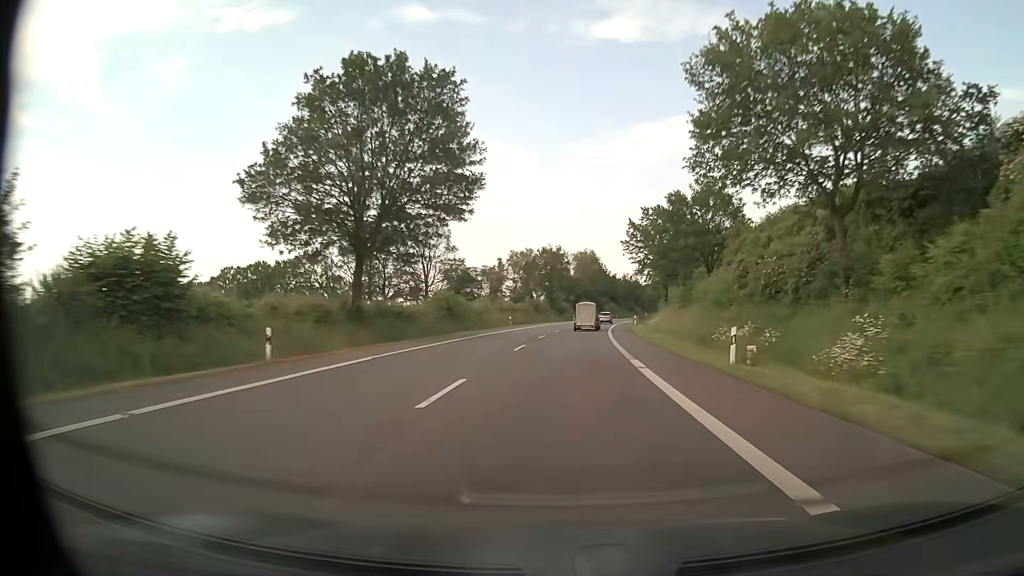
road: primary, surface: asphalt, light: Day
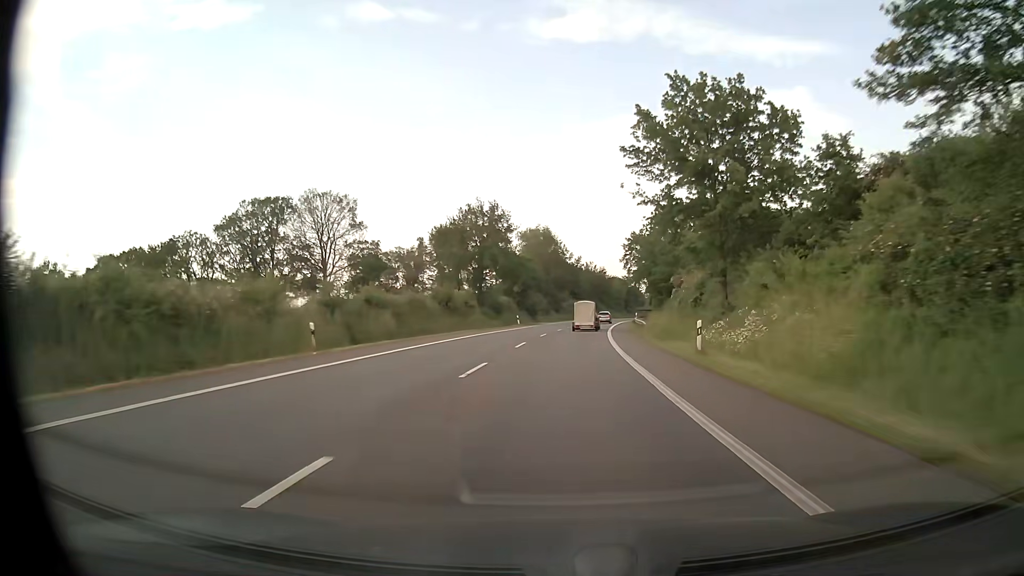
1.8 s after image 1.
(+1.9, +46.3) m; +4°
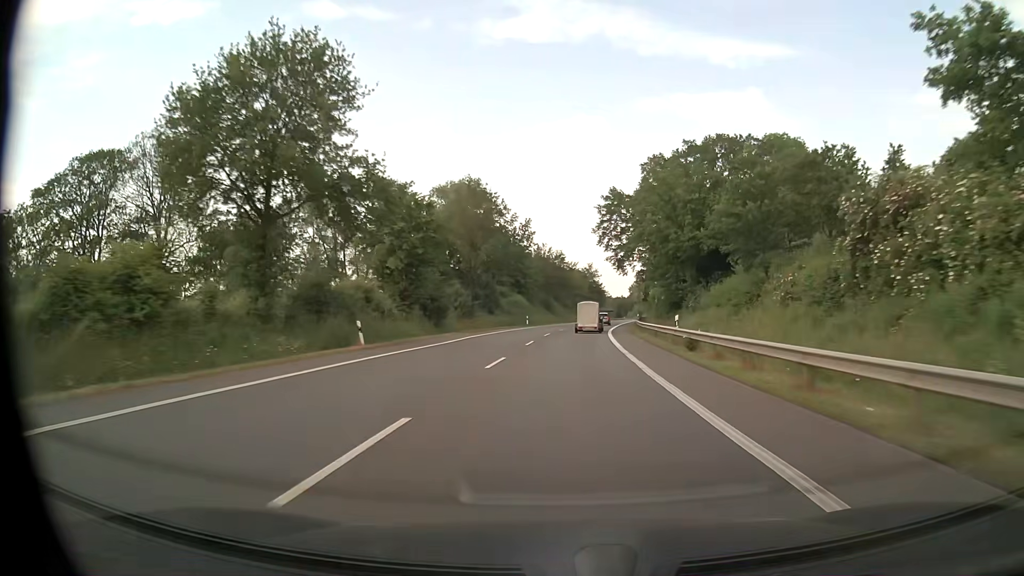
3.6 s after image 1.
(+1.6, +45.6) m; +4°
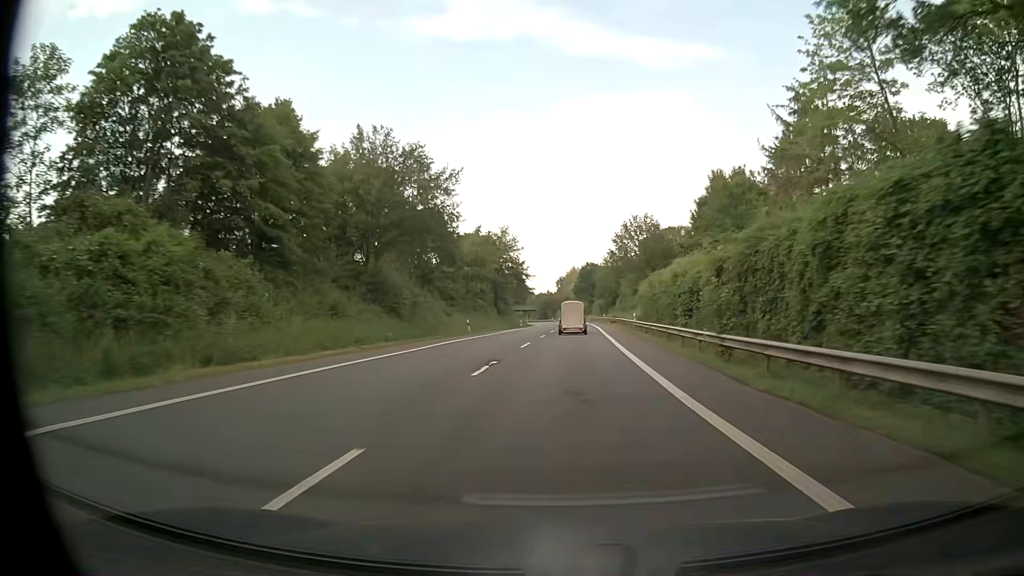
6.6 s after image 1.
(+4.6, +74.0) m; +7°
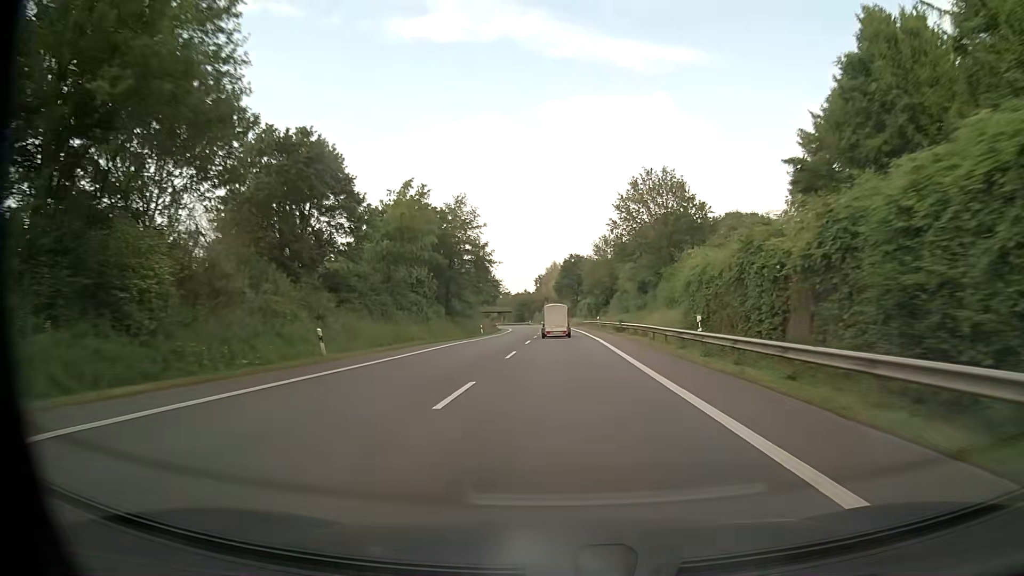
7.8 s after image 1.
(+0.7, +29.1) m; +2°
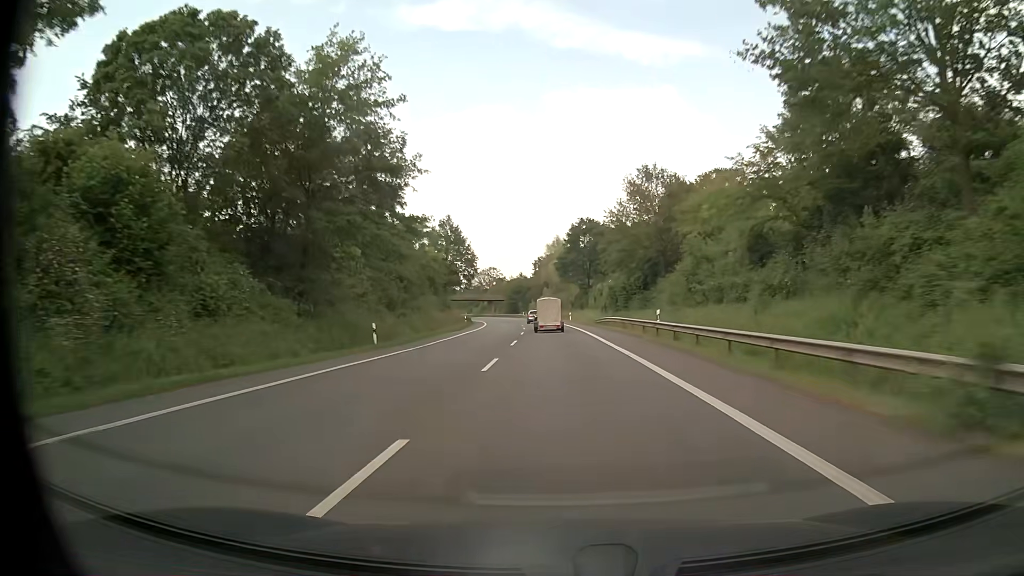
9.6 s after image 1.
(0.0, +43.1) m; 0°
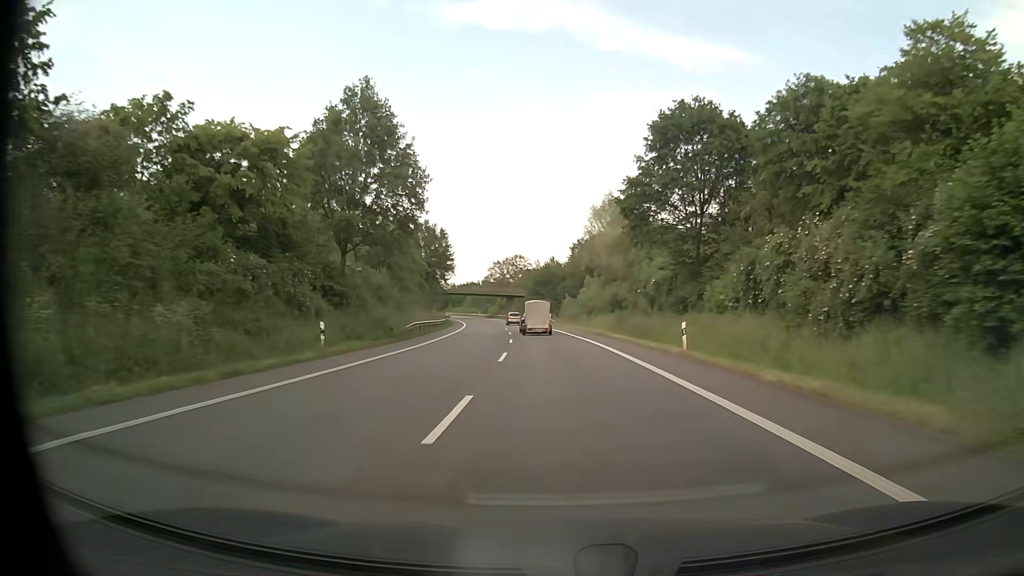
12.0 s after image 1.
(-1.3, +57.0) m; -3°
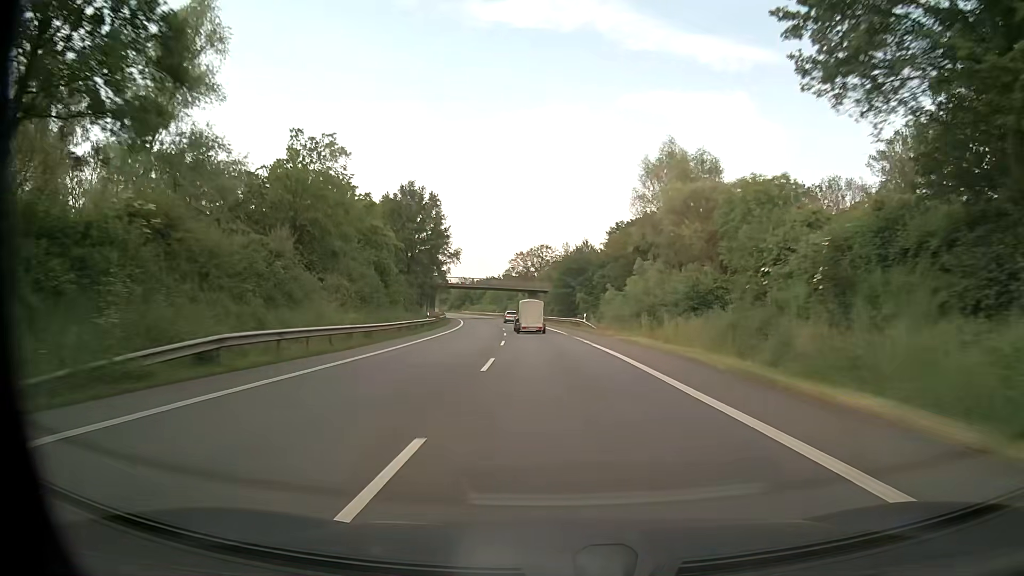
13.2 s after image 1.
(-0.6, +28.4) m; -3°
(0, +10) (0, +20) (-1, +30) (-1, +40) (-2, +50) (-3, +60) (-4, +70) (-5, +80) (-6, +90) (-8, +100) m
